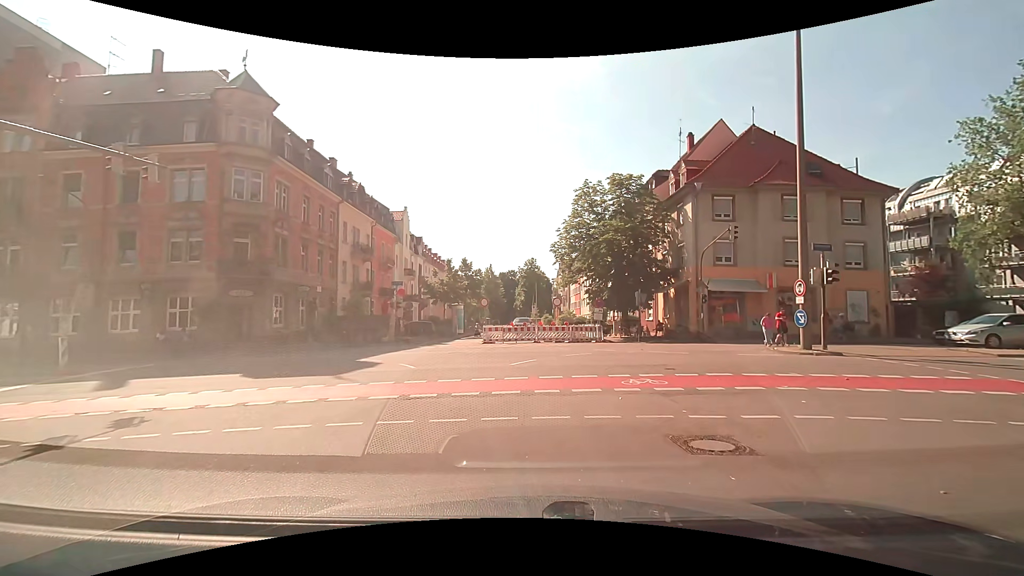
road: residential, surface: asphalt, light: Day
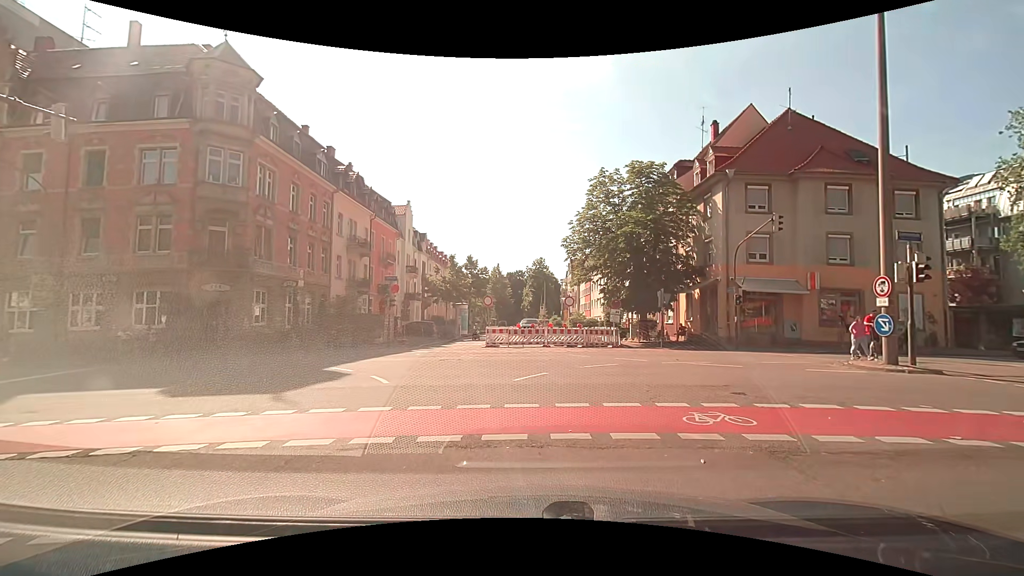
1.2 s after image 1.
(0.0, +3.5) m; -2°
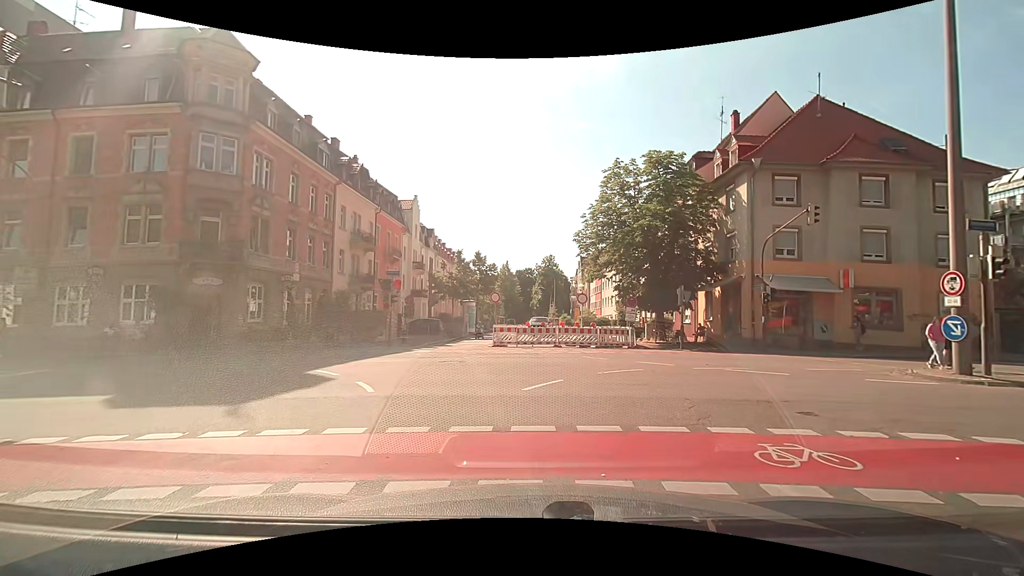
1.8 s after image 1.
(0.0, +1.7) m; -2°
